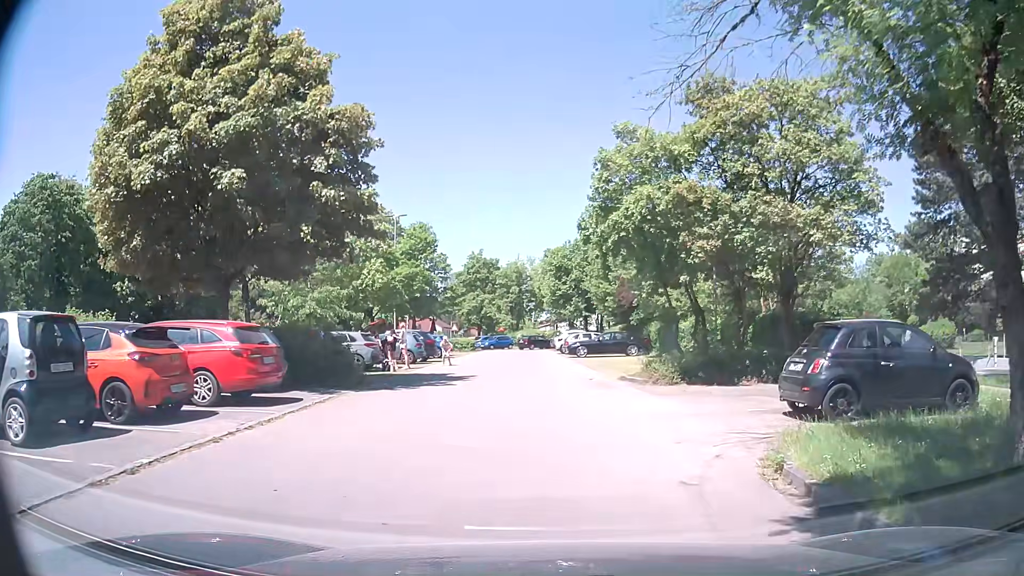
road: residential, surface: asphalt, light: Day
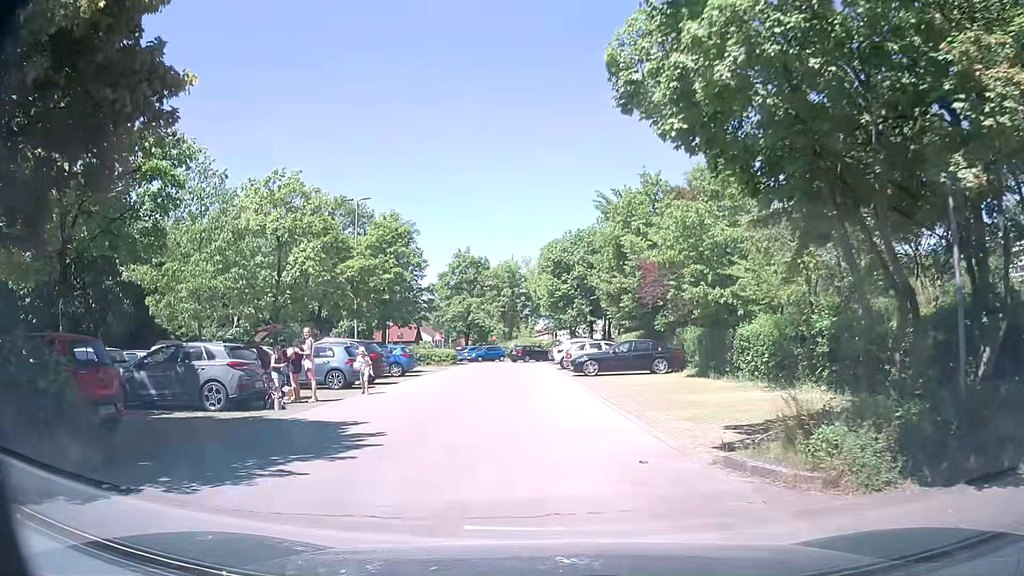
(+0.4, +10.6) m; +2°
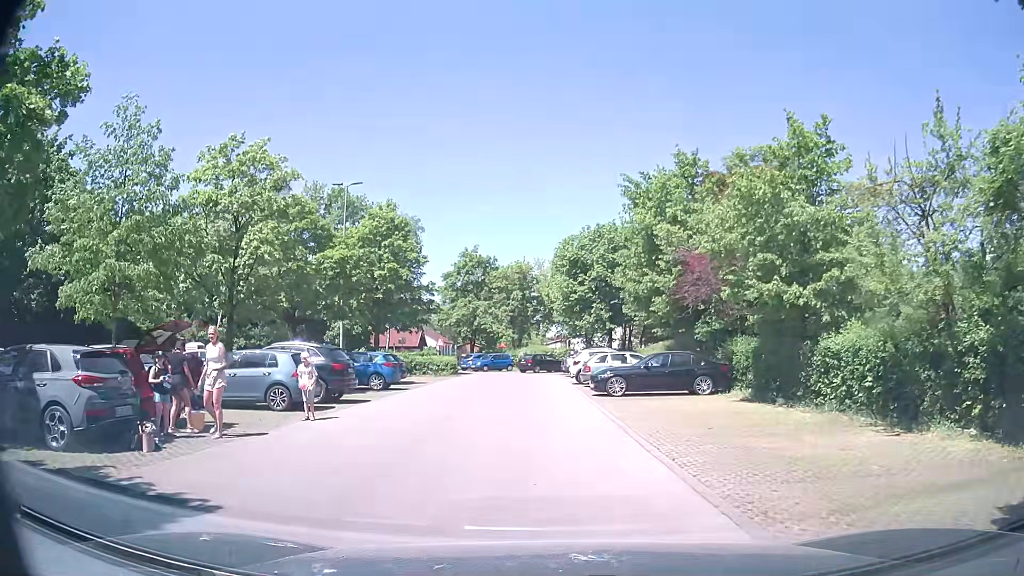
(-0.1, +5.7) m; -3°
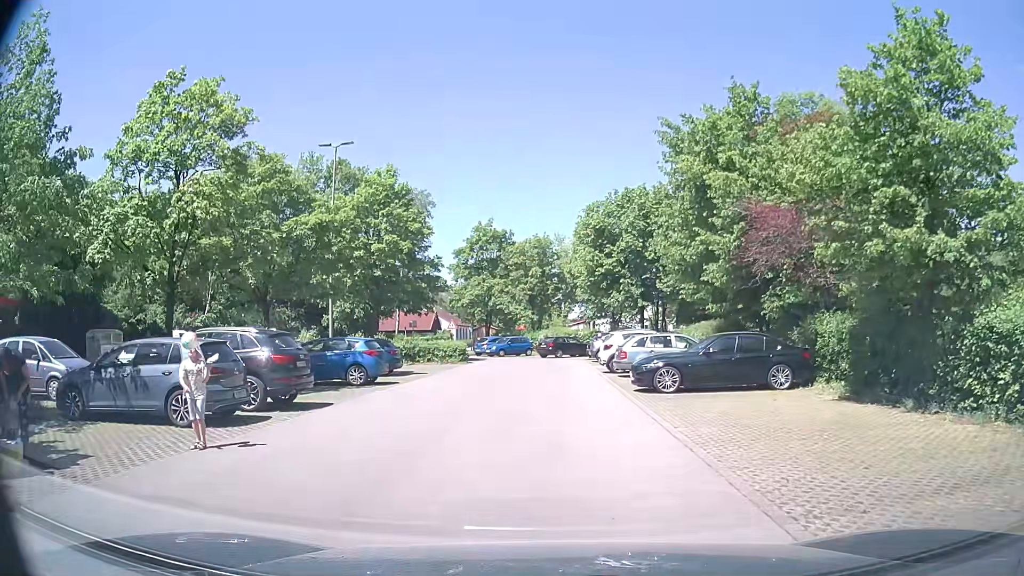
(+0.1, +5.5) m; +1°
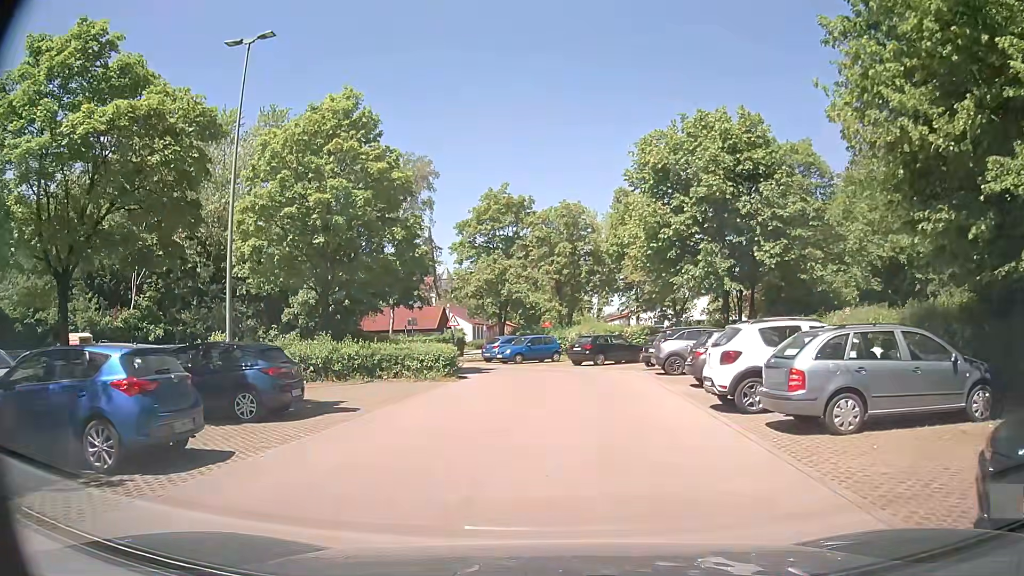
(-0.6, +13.6) m; -3°
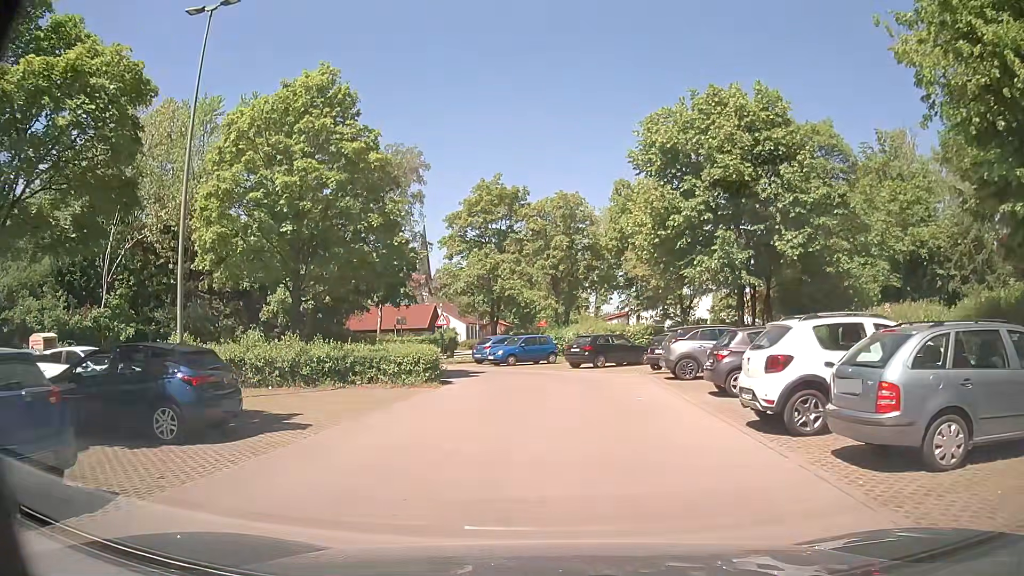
(0.0, +2.7) m; 0°
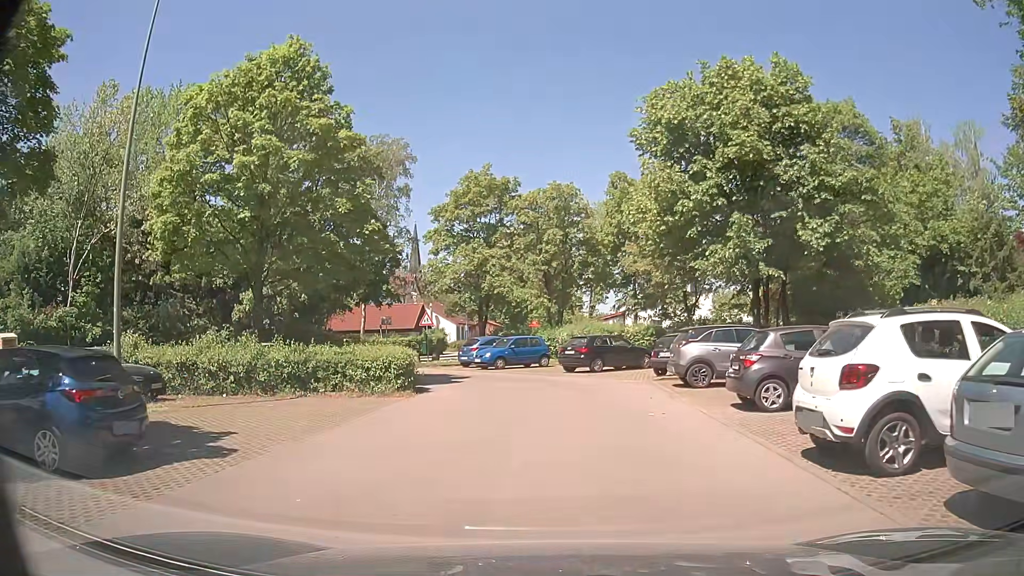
(0.0, +2.7) m; -1°
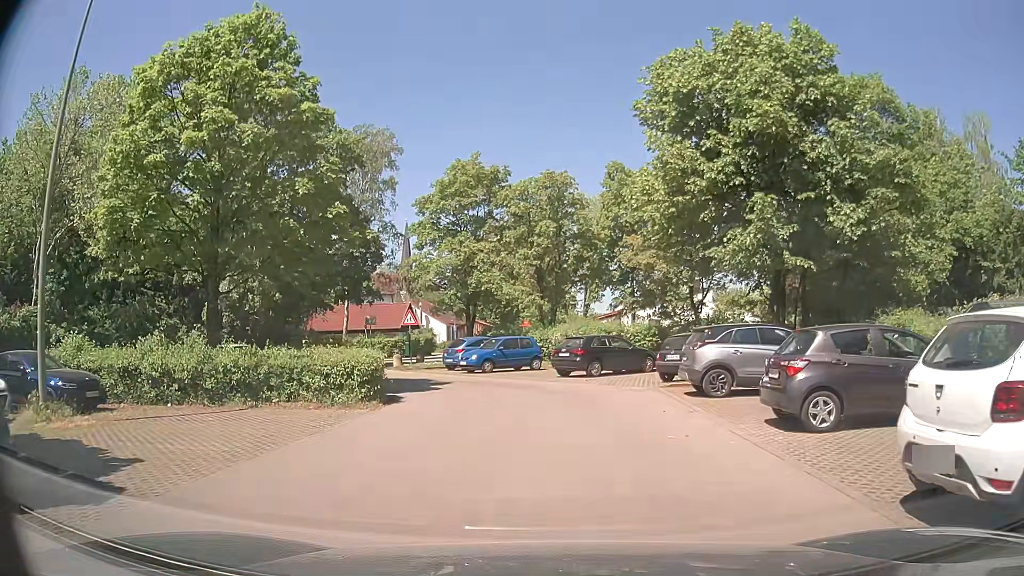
(+0.1, +2.6) m; +2°
(0, +10) (-1, +20) (-7, +27) (-16, +24) (-19, +15) (-20, +5) (-21, -5) (-21, -15) (-21, -25) (-21, -35) m
